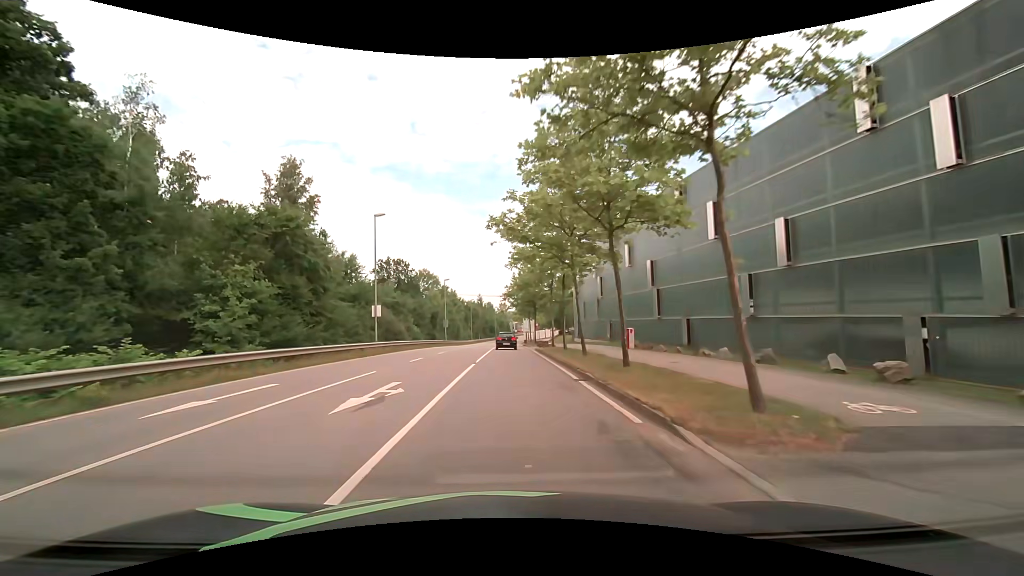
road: secondary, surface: asphalt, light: Day
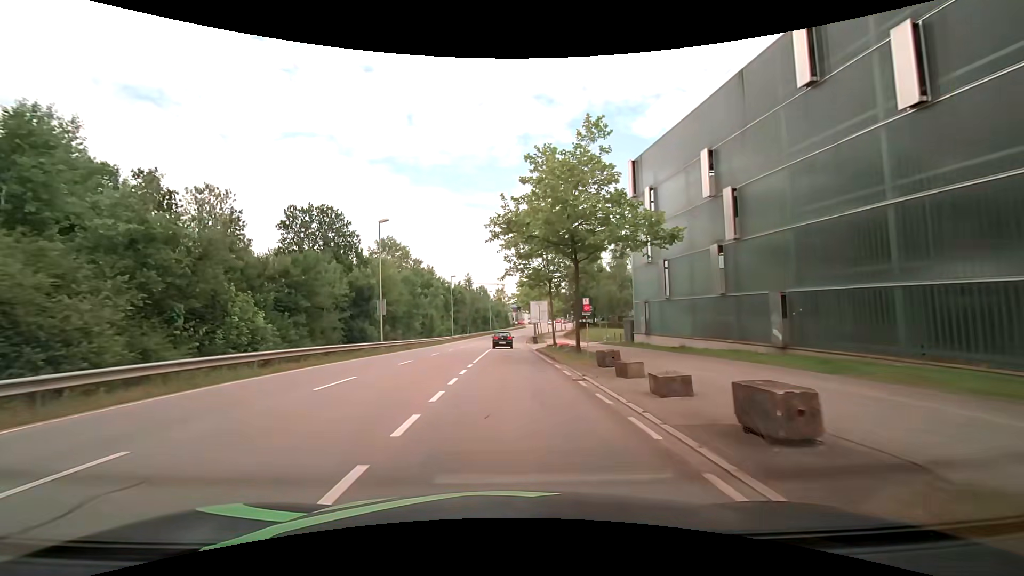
(+0.2, +38.0) m; 0°
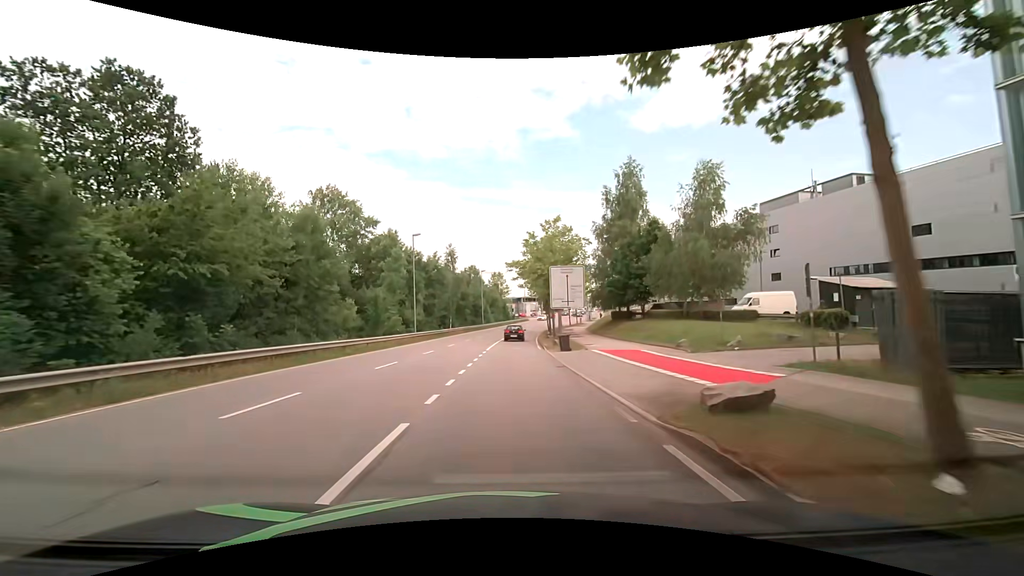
(+0.2, +30.8) m; +1°
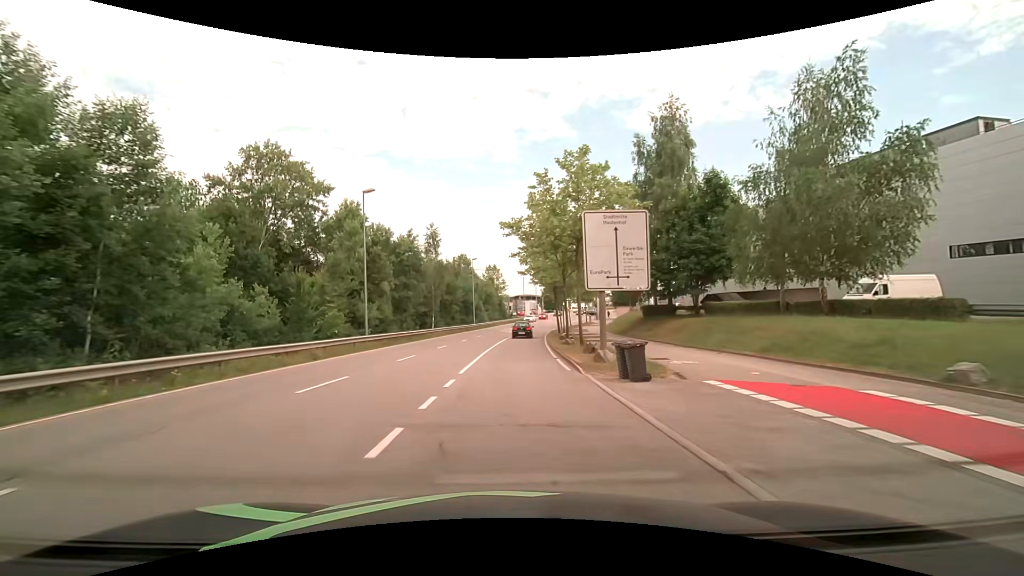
(0.0, +15.4) m; 0°
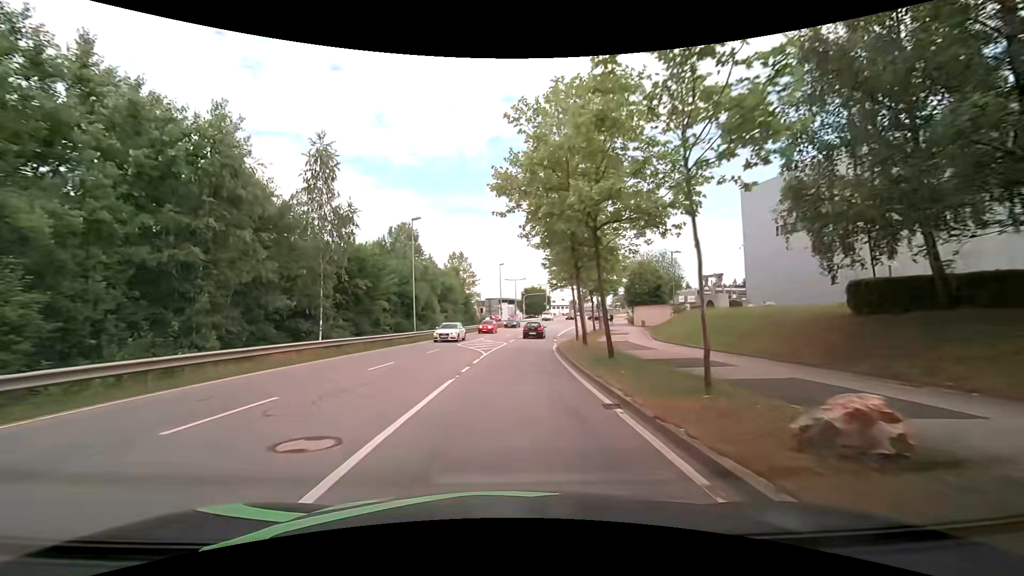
(+0.7, +30.7) m; +3°
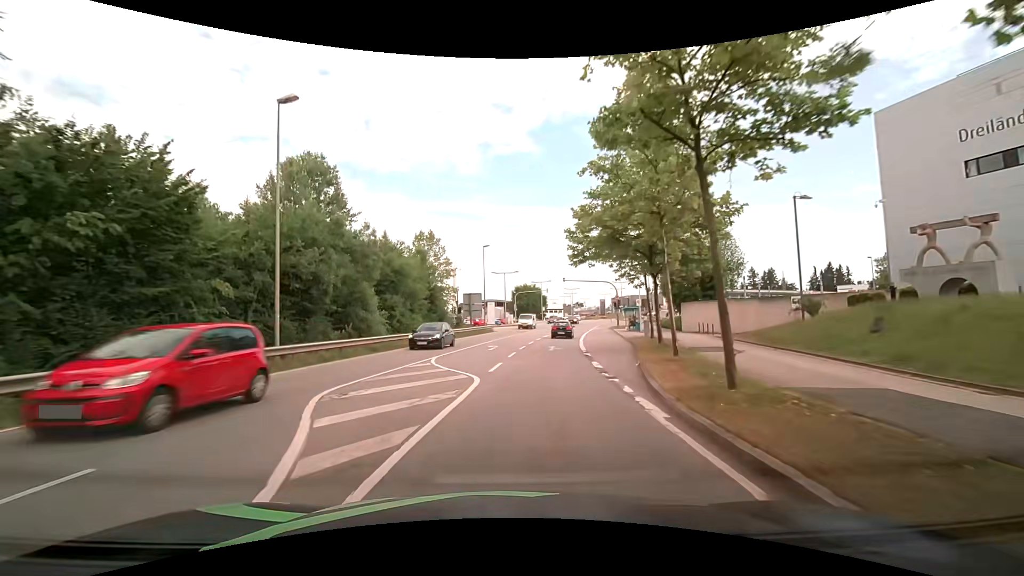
(+0.2, +22.5) m; +1°
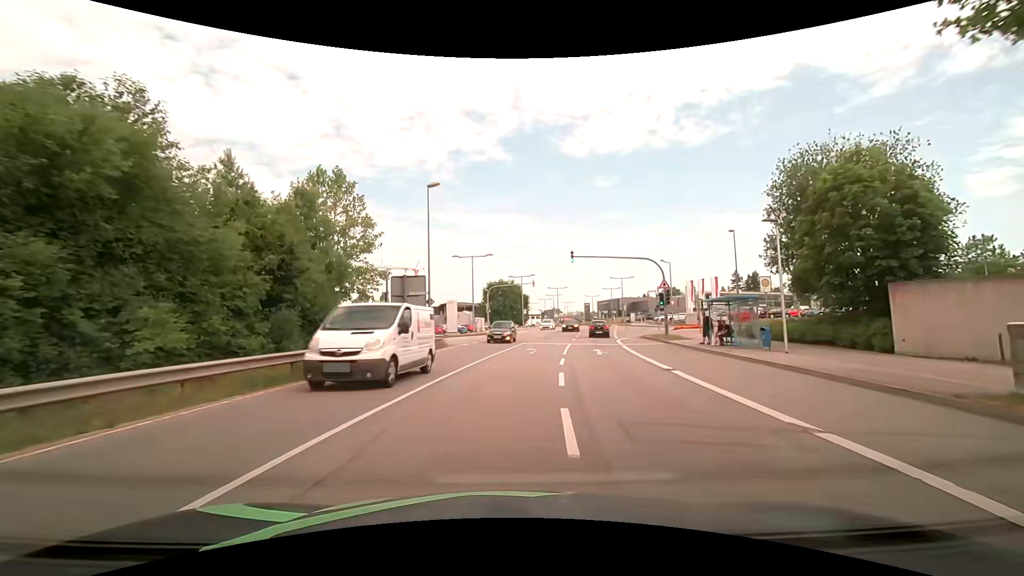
(+0.2, +27.3) m; +2°
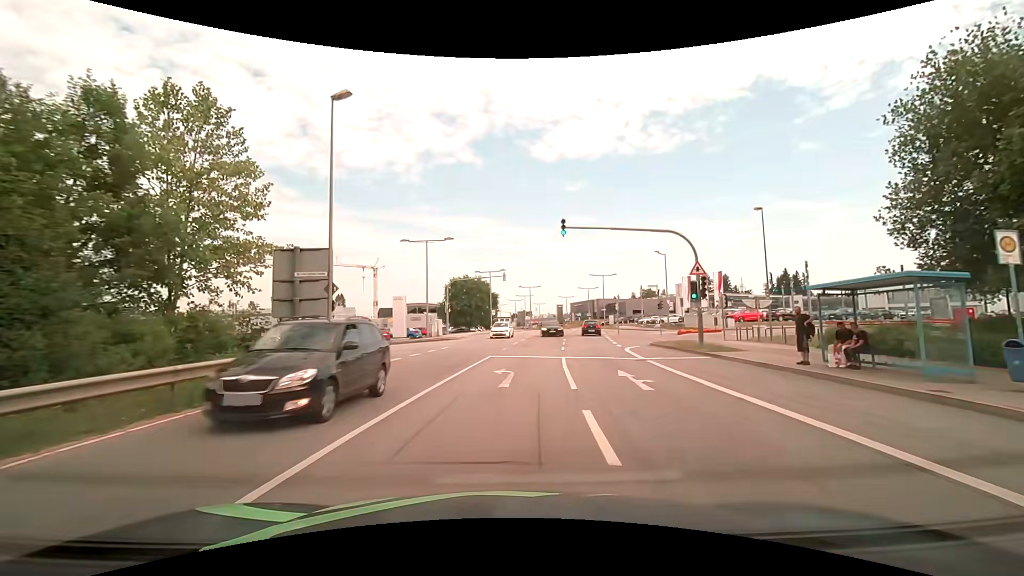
(+0.5, +12.1) m; +4°
